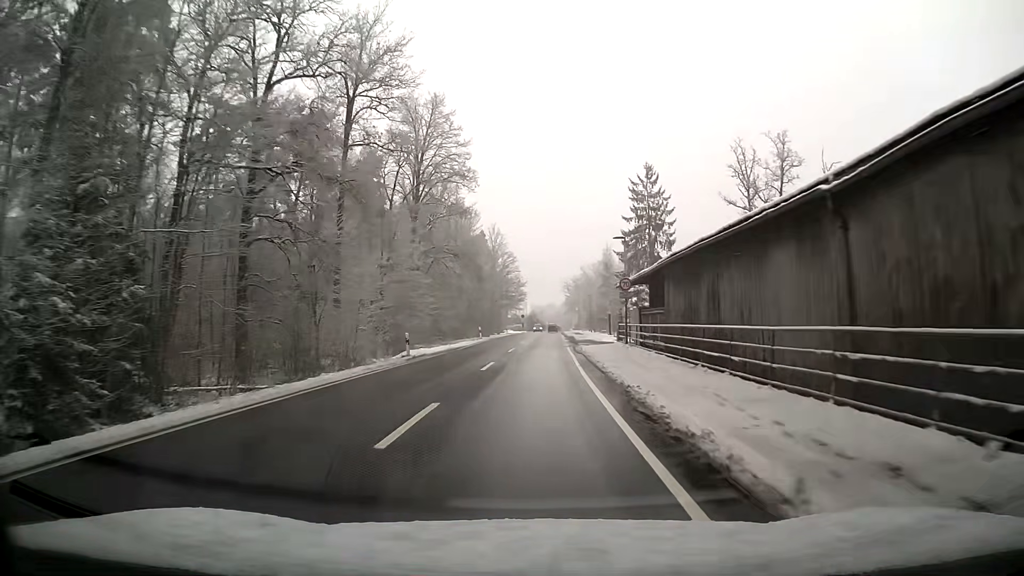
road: tertiary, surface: asphalt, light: Day
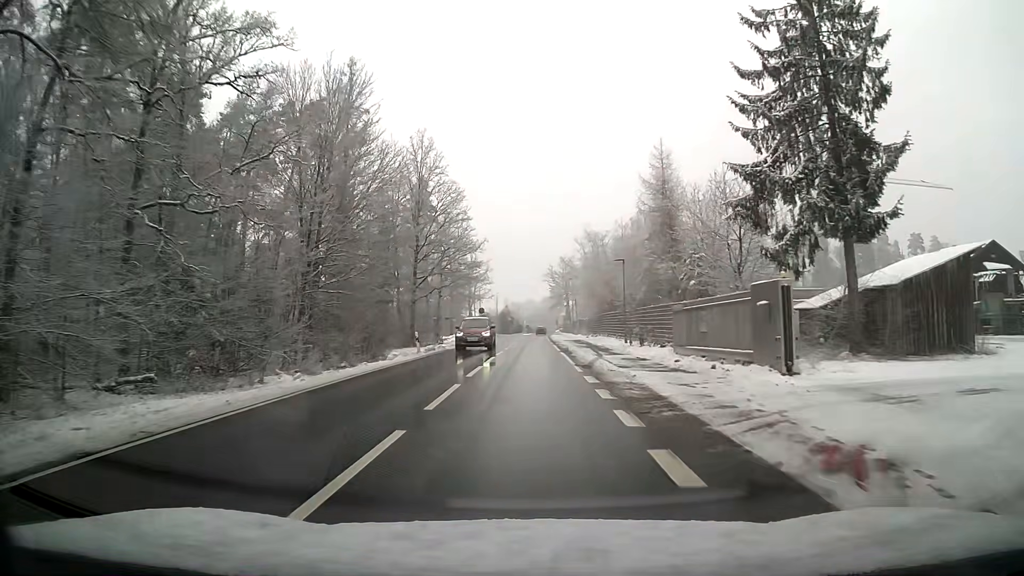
(+0.8, +51.0) m; +2°
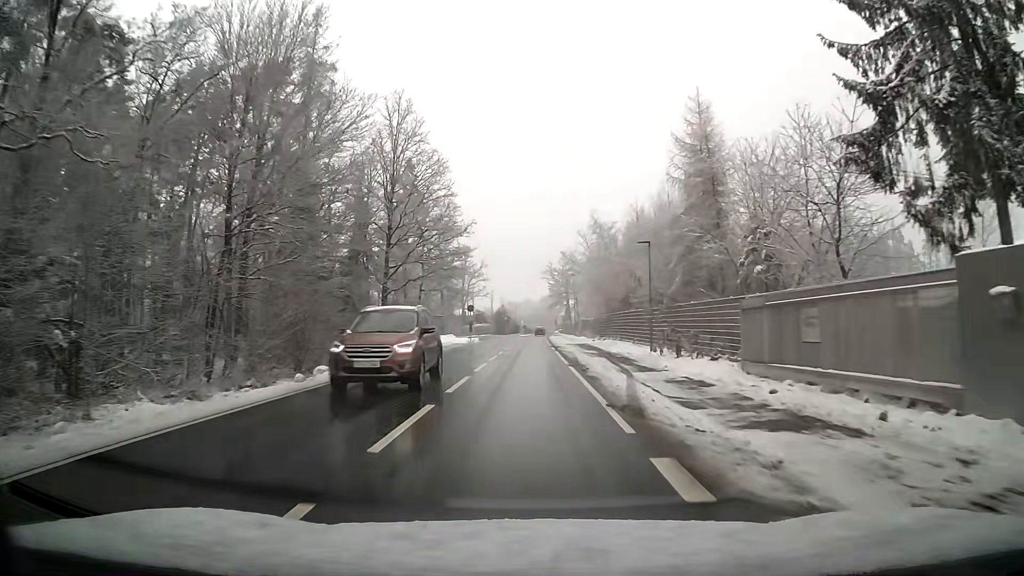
(0.0, +9.4) m; 0°
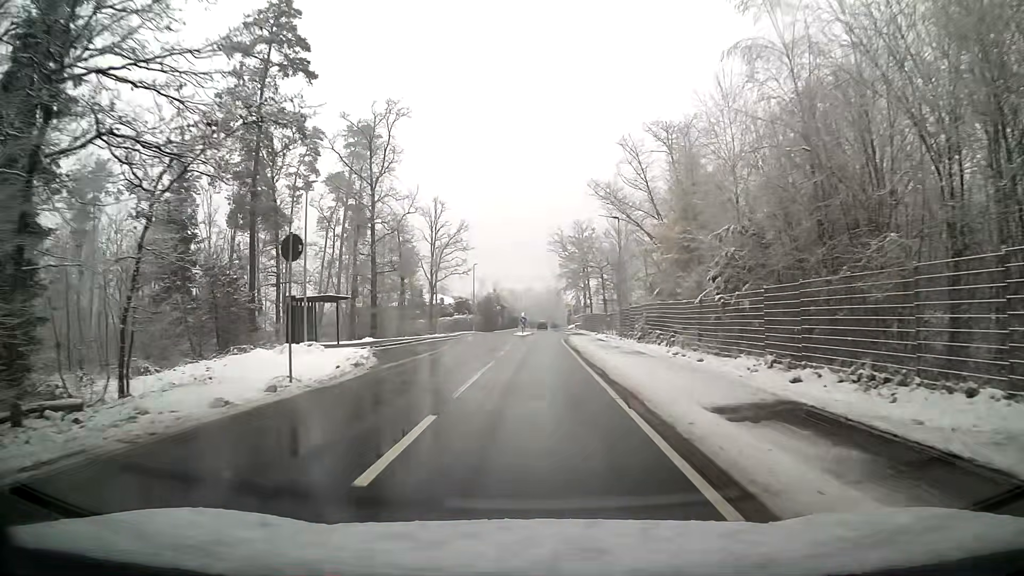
(-0.2, +43.5) m; 0°
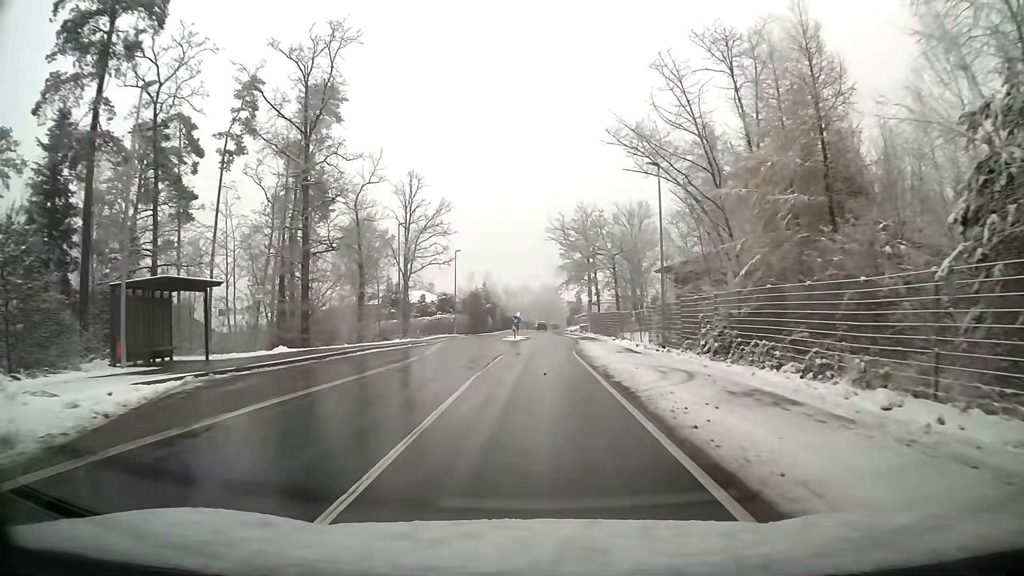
(+0.1, +15.9) m; +1°
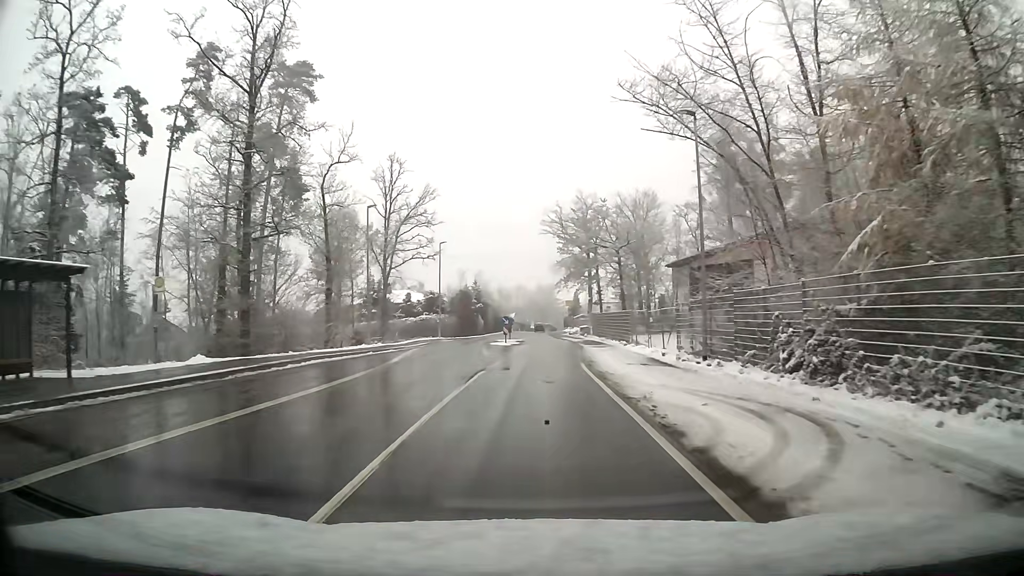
(0.0, +7.9) m; 0°
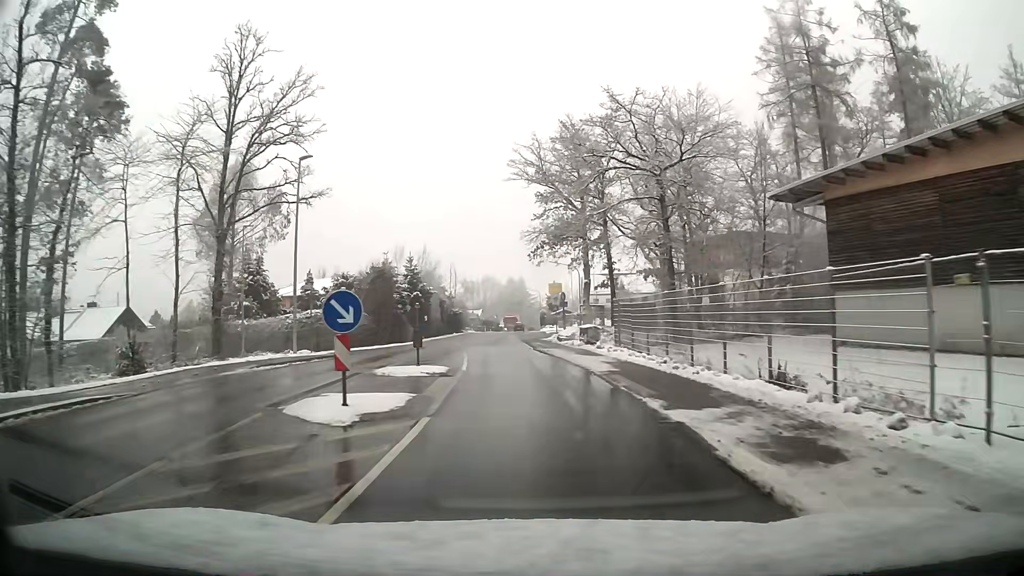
(+0.6, +30.7) m; +2°
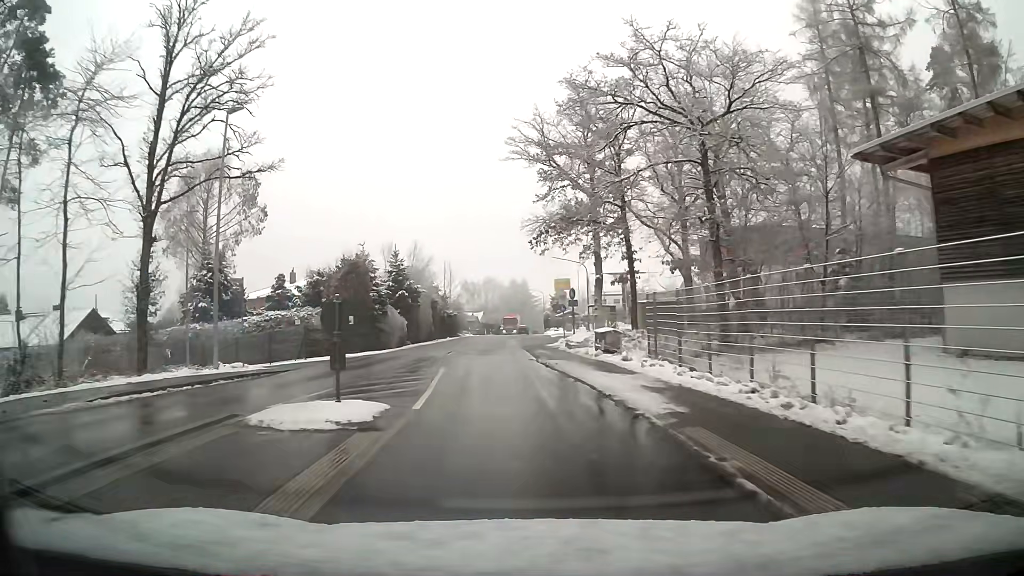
(0.0, +7.6) m; -1°
(0, +10) (-1, +20) (-1, +30) (-1, +40) (-1, +50) (-1, +60) (-1, +70) (-1, +80) (-1, +90) (-1, +100) m
